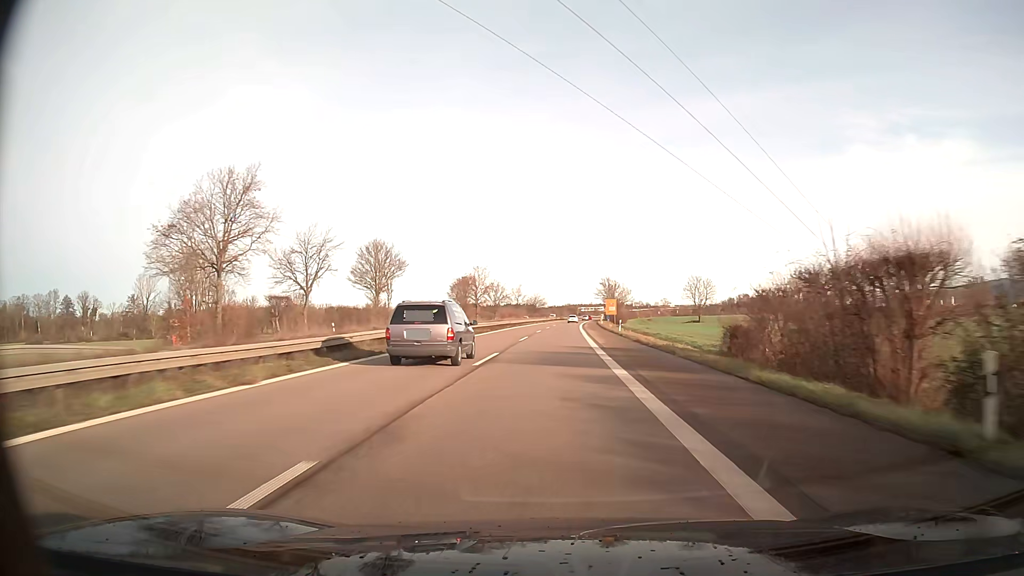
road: trunk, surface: asphalt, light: Day
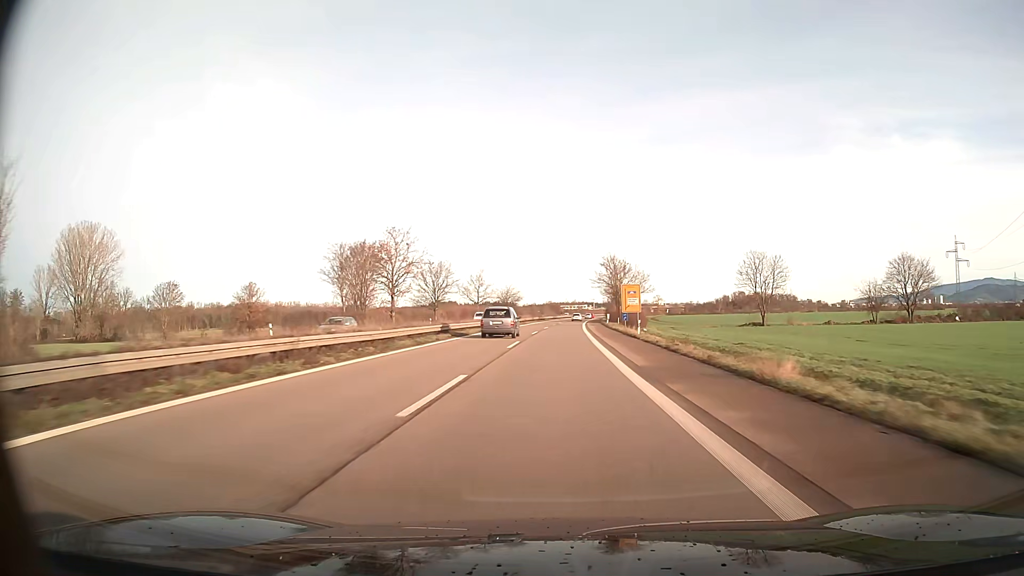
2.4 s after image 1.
(+0.8, +63.7) m; +2°
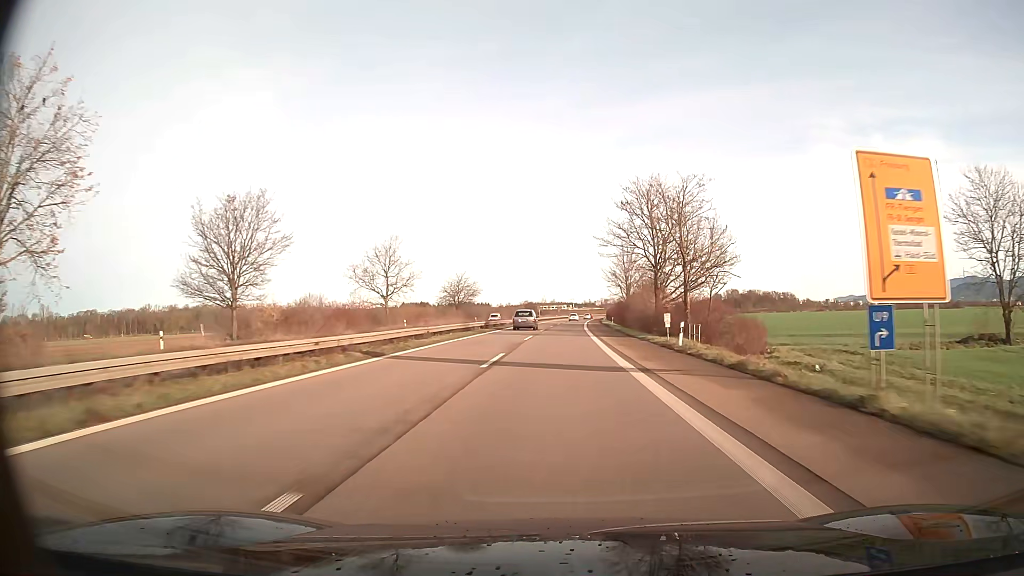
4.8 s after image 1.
(+1.1, +64.1) m; +2°
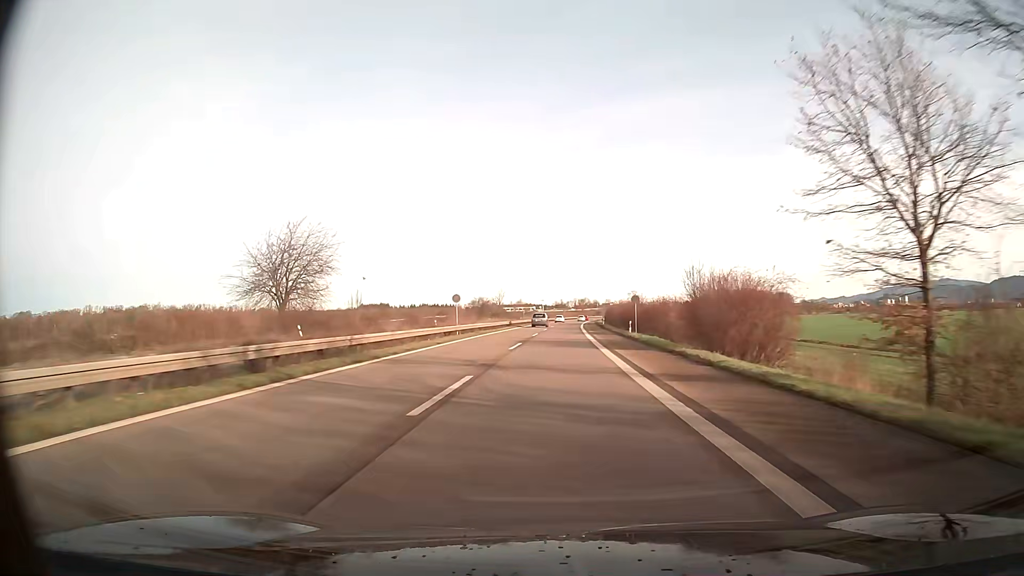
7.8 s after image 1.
(+1.7, +80.7) m; +3°
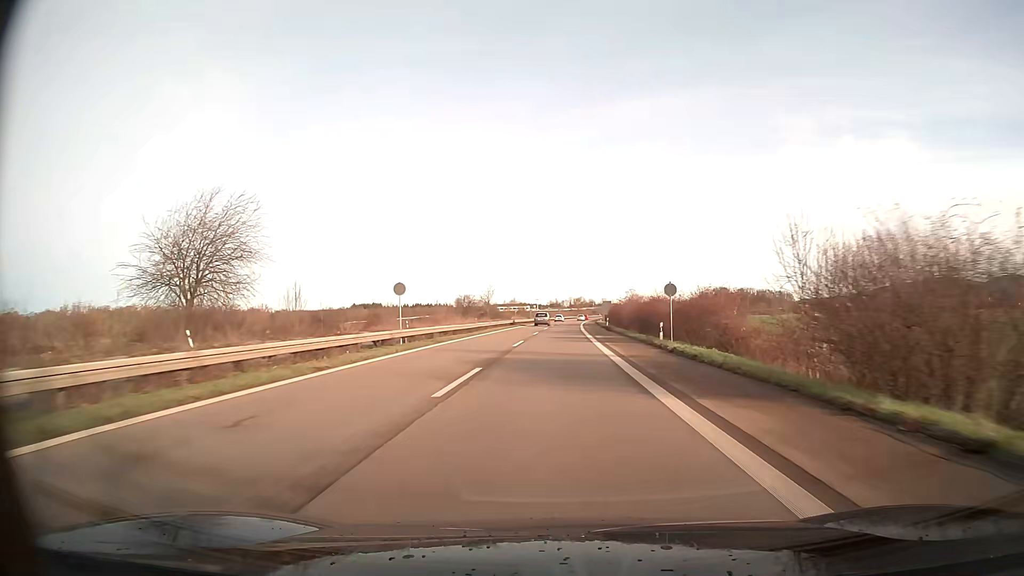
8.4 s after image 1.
(+0.1, +16.2) m; 0°
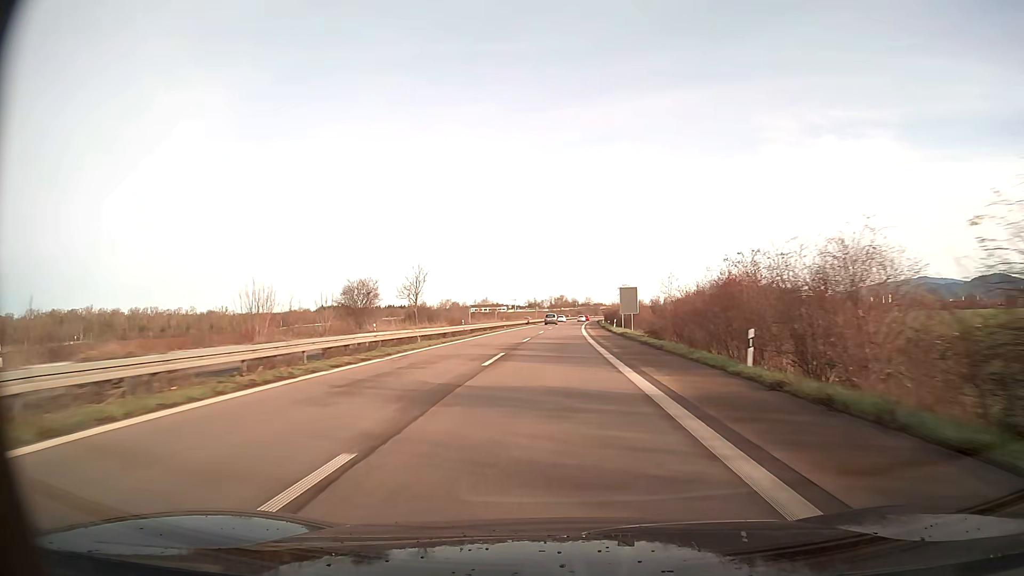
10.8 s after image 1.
(+1.0, +65.1) m; +2°
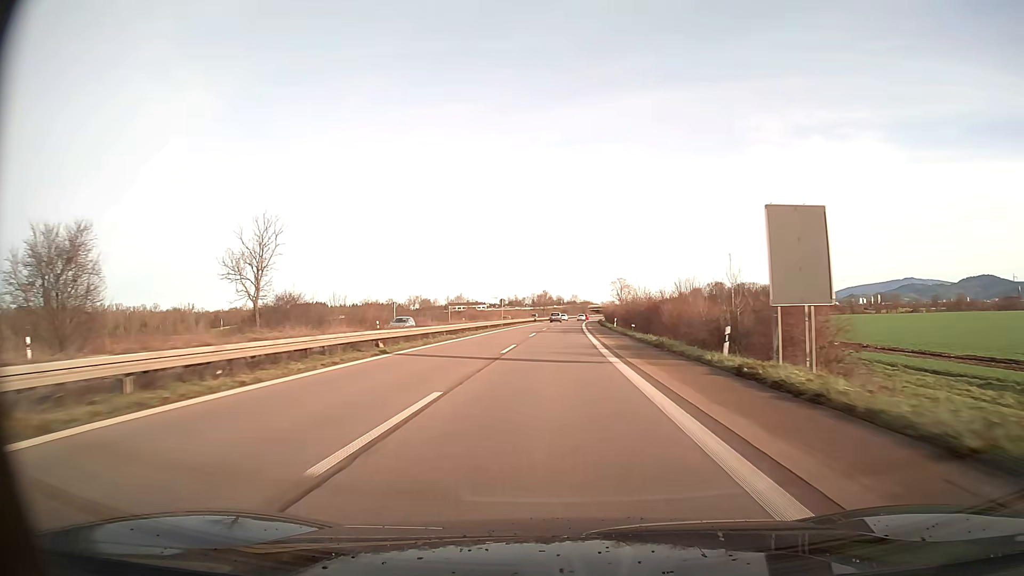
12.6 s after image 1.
(+0.6, +49.2) m; +1°
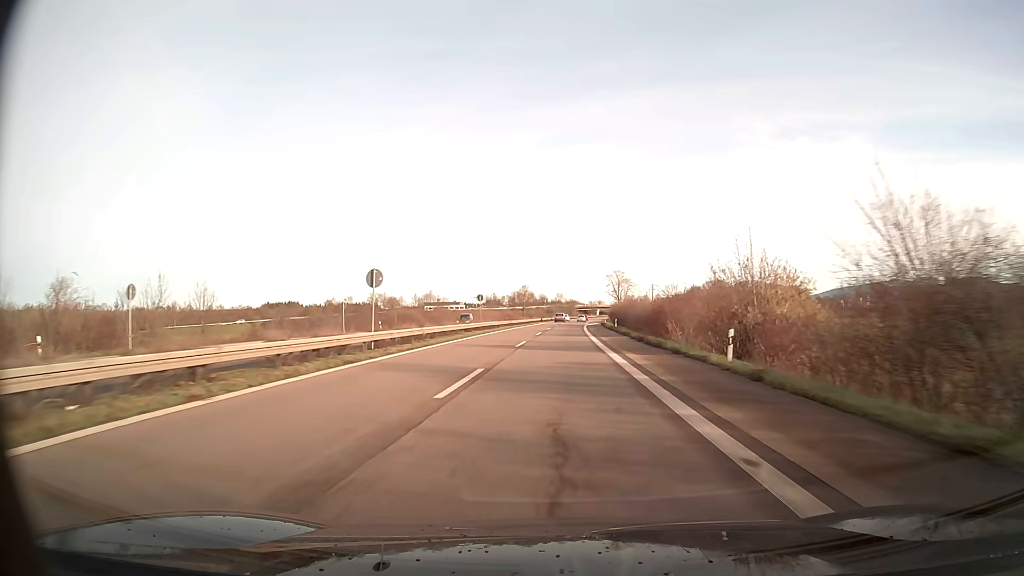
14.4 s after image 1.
(+0.6, +49.3) m; +1°
